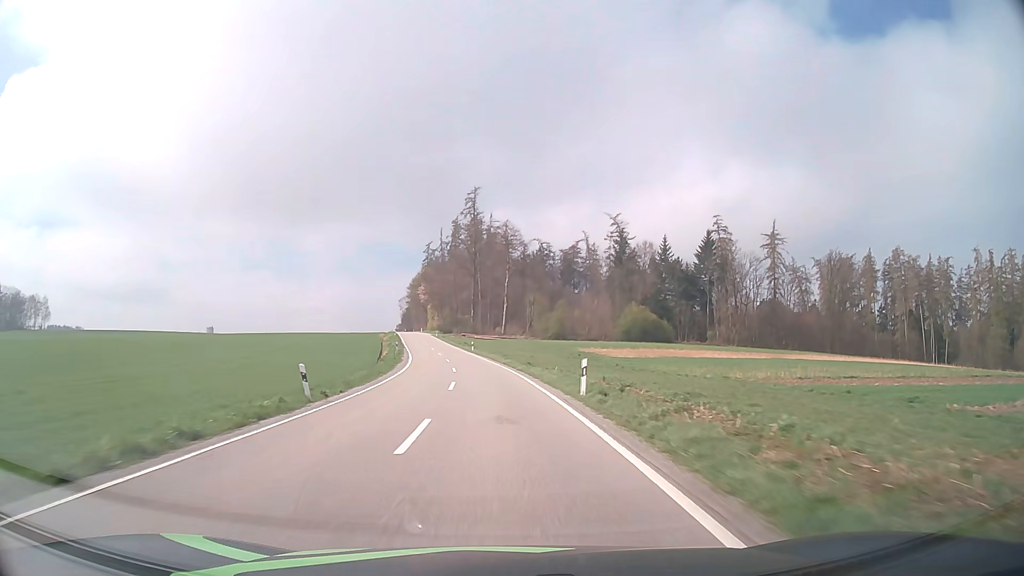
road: tertiary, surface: asphalt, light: Day
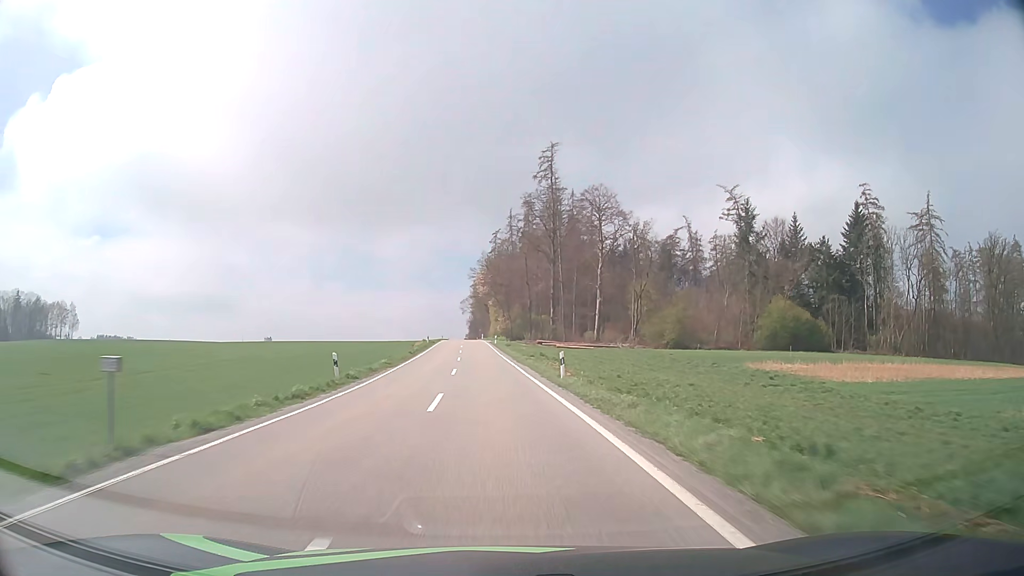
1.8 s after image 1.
(-2.7, +45.1) m; -7°
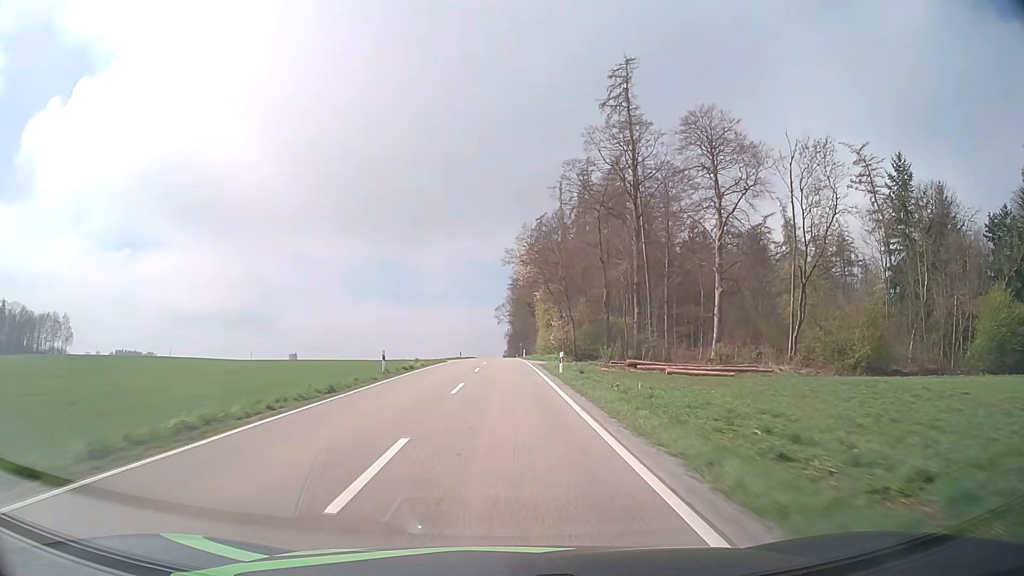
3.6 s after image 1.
(-1.9, +45.0) m; -4°
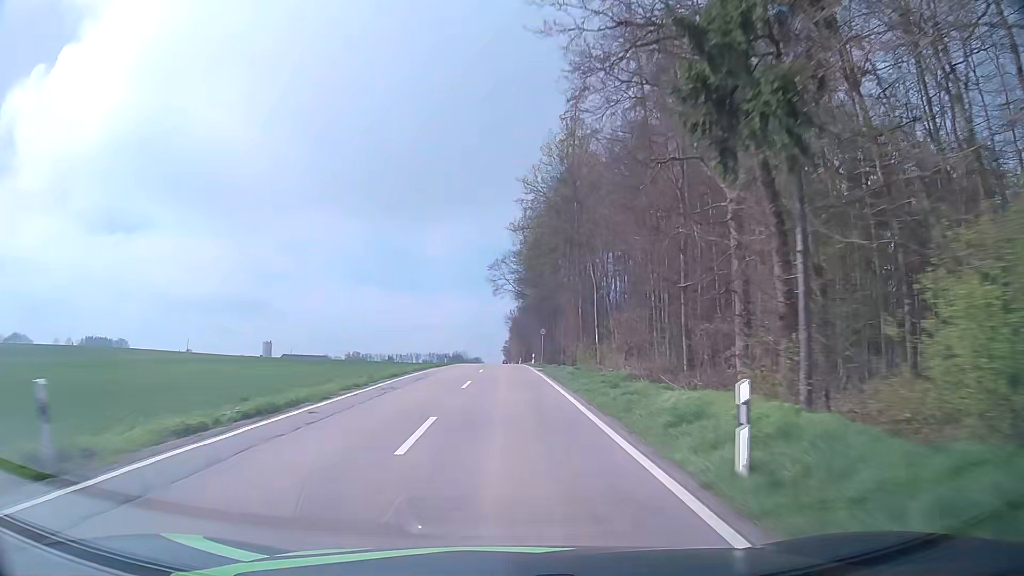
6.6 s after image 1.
(-0.3, +70.9) m; 0°
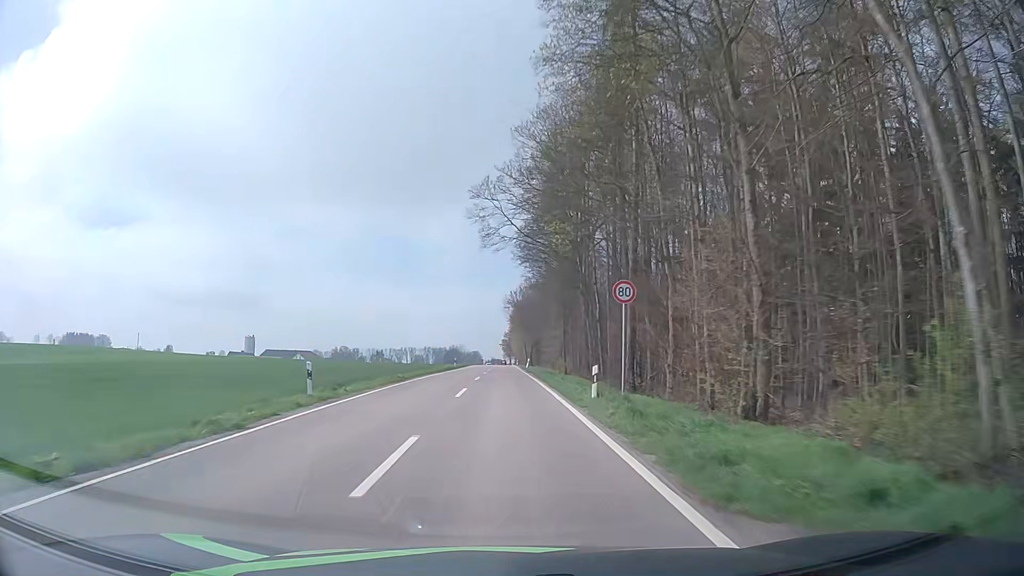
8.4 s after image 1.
(+0.3, +39.0) m; 0°
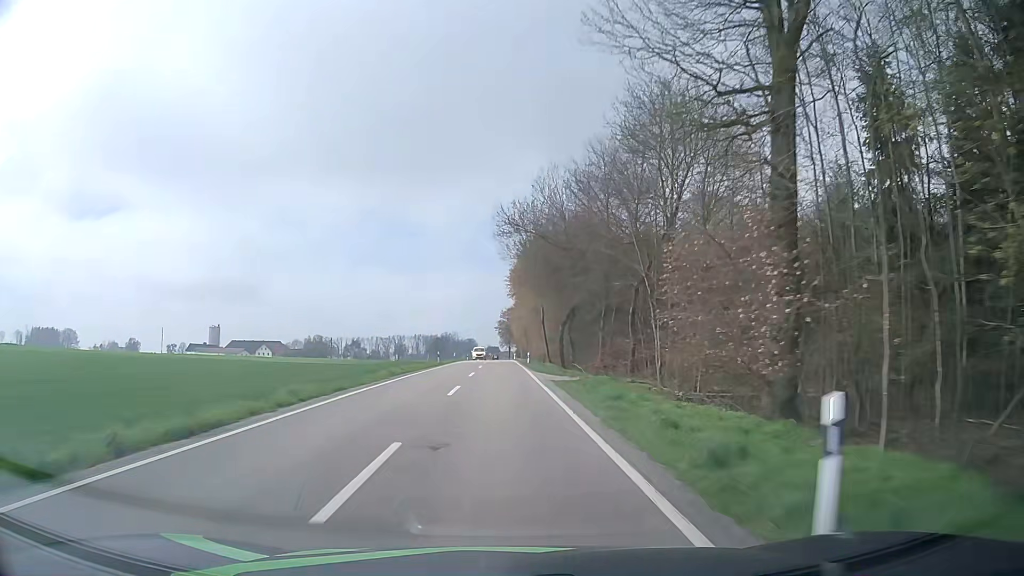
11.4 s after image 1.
(+0.2, +62.9) m; 0°
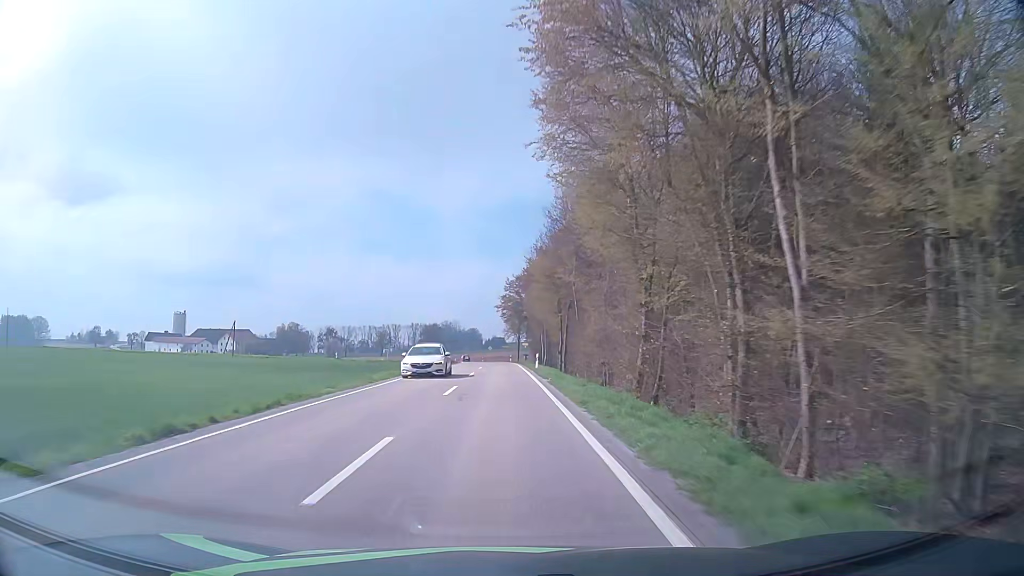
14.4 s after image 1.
(0.0, +61.8) m; -1°
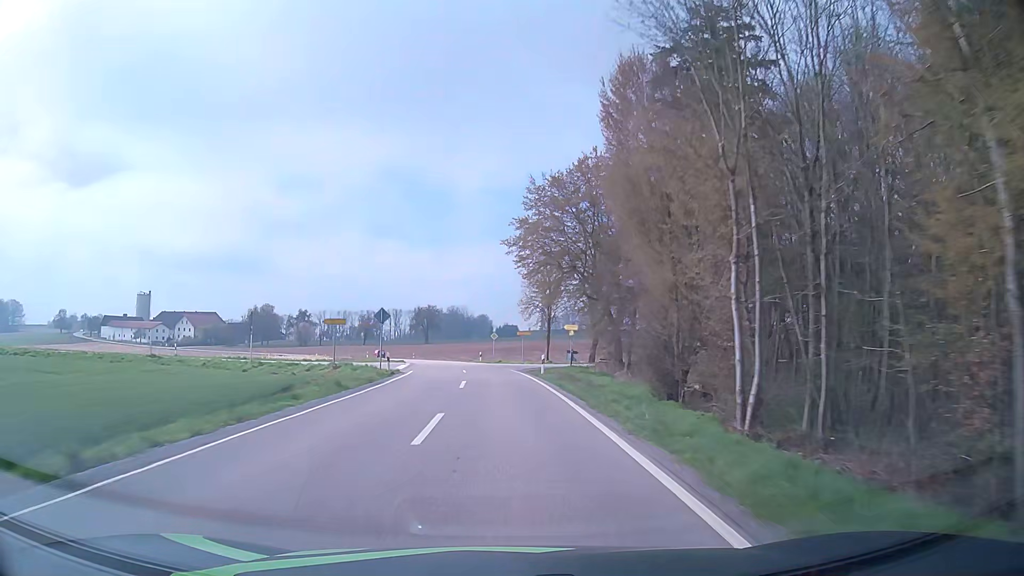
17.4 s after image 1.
(-0.4, +58.3) m; -1°
(0, +10) (0, +20) (-1, +30) (-1, +40) (-3, +50) (-4, +60) (-6, +70) (-8, +79) (-11, +89) (-15, +98) m
